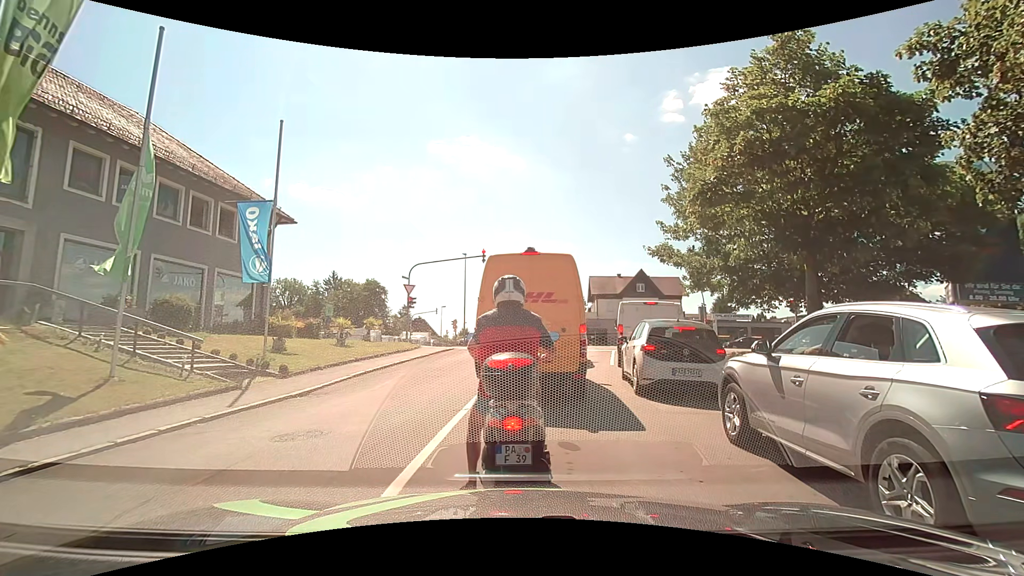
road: residential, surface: asphalt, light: Day
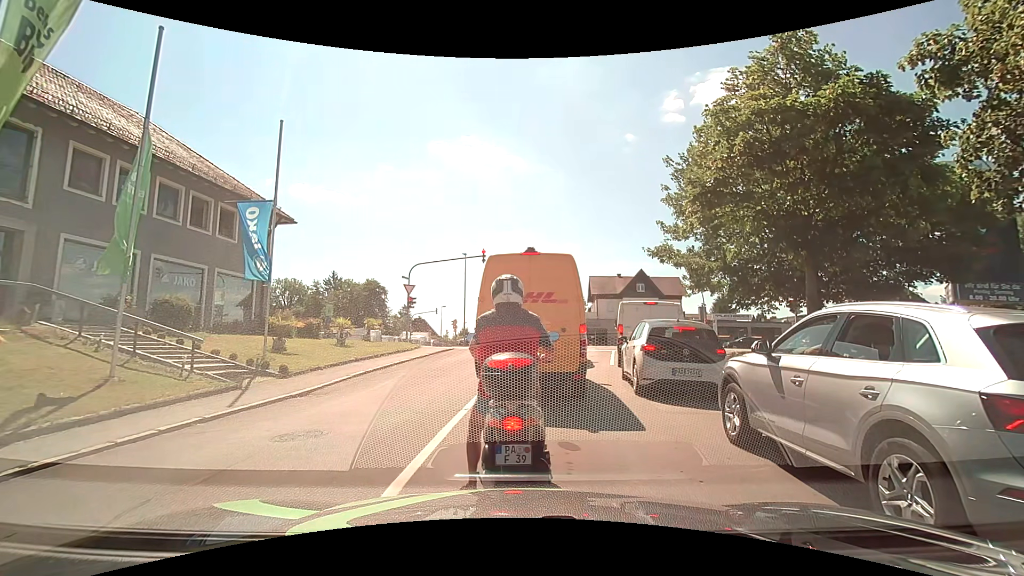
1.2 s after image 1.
(0.0, 0.0) m; 0°
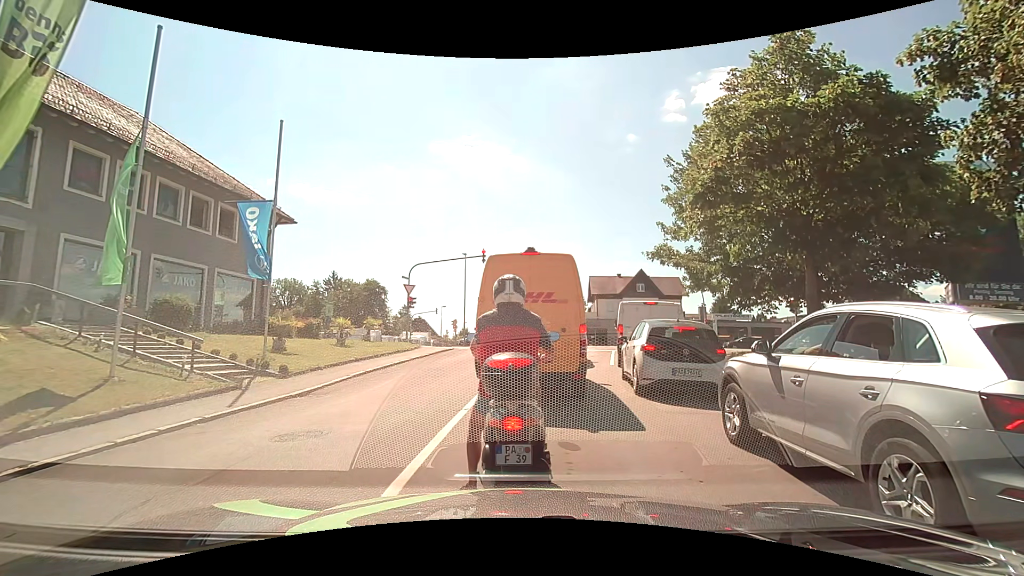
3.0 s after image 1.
(0.0, 0.0) m; 0°
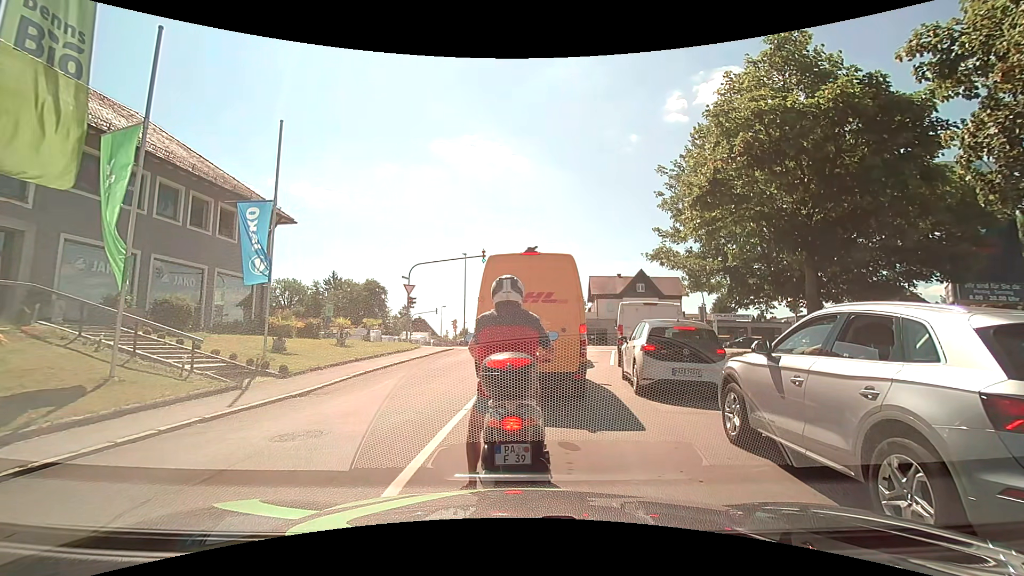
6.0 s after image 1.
(0.0, 0.0) m; 0°
(0, +10) (+2, +20) (+3, +30) (+2, +40) (-5, +47) (-14, +50) (-24, +51) (-34, +52) (-44, +54) (-54, +55) m
